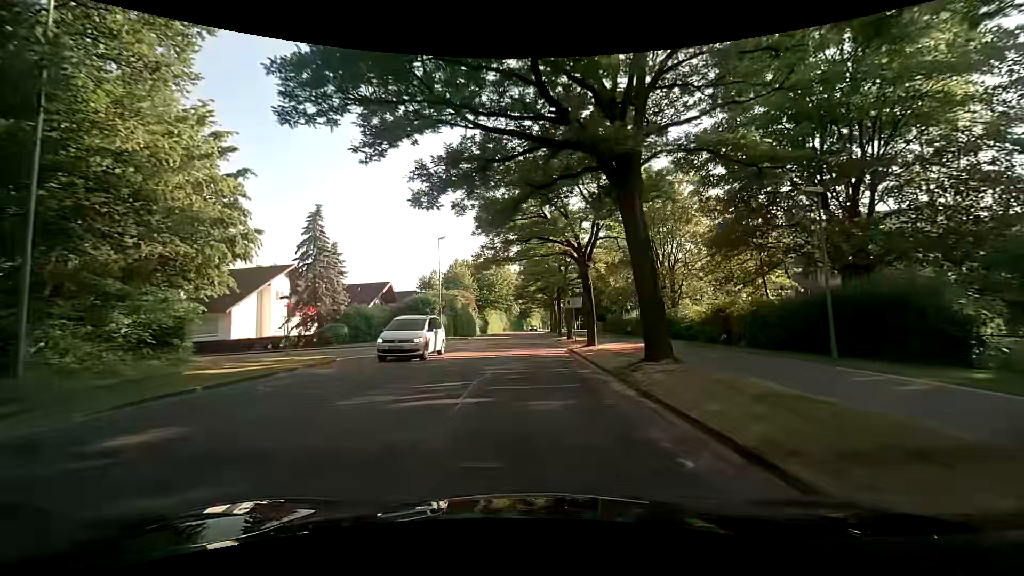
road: tertiary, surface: asphalt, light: Day
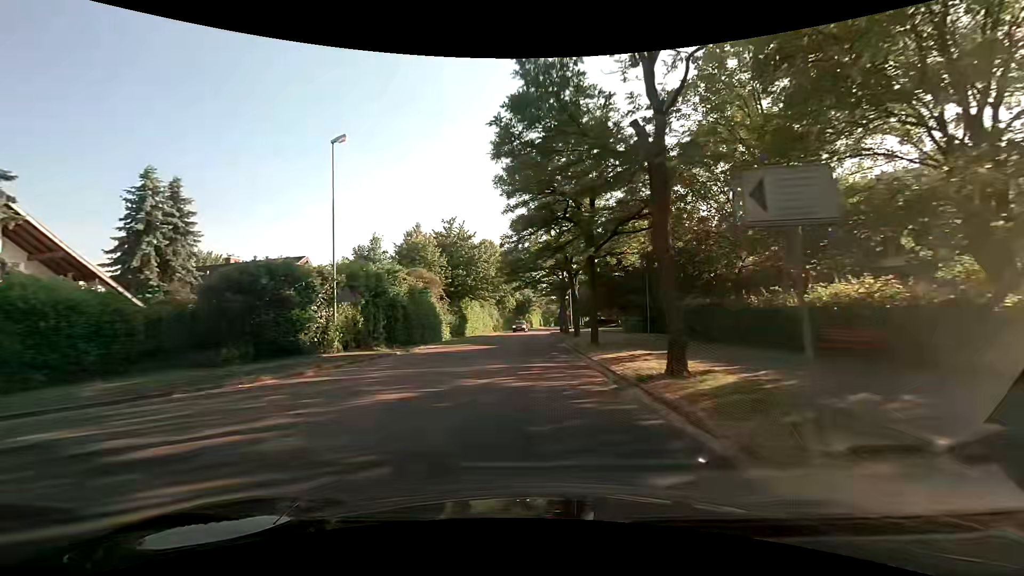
(-0.2, +27.1) m; 0°
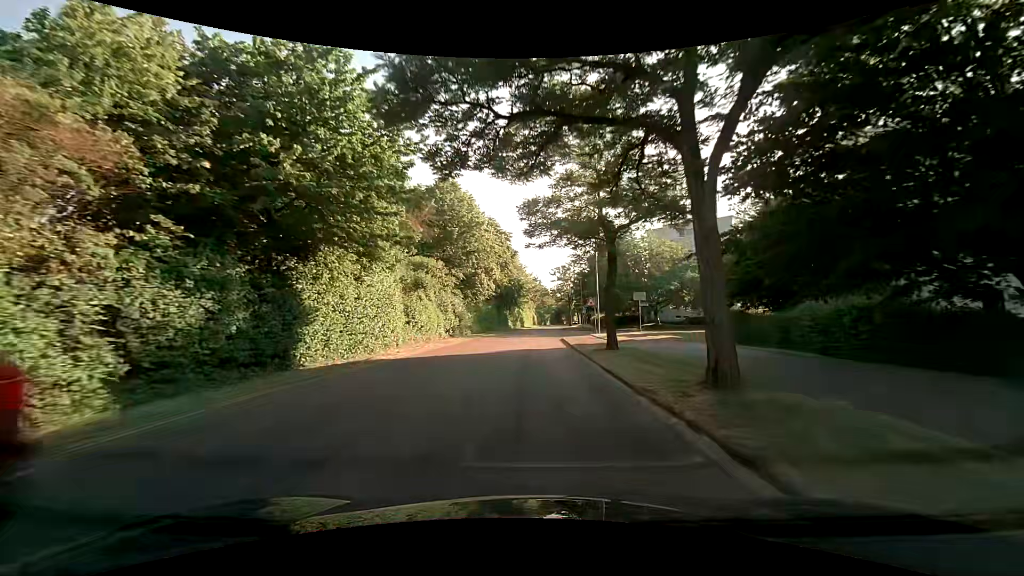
(+0.2, +36.5) m; +1°
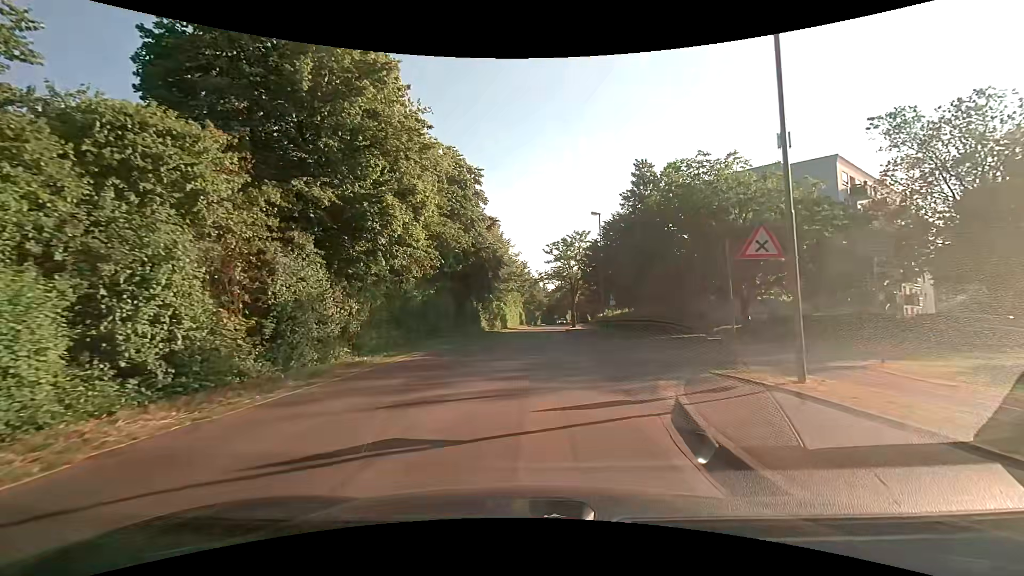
(+0.1, +29.9) m; +1°
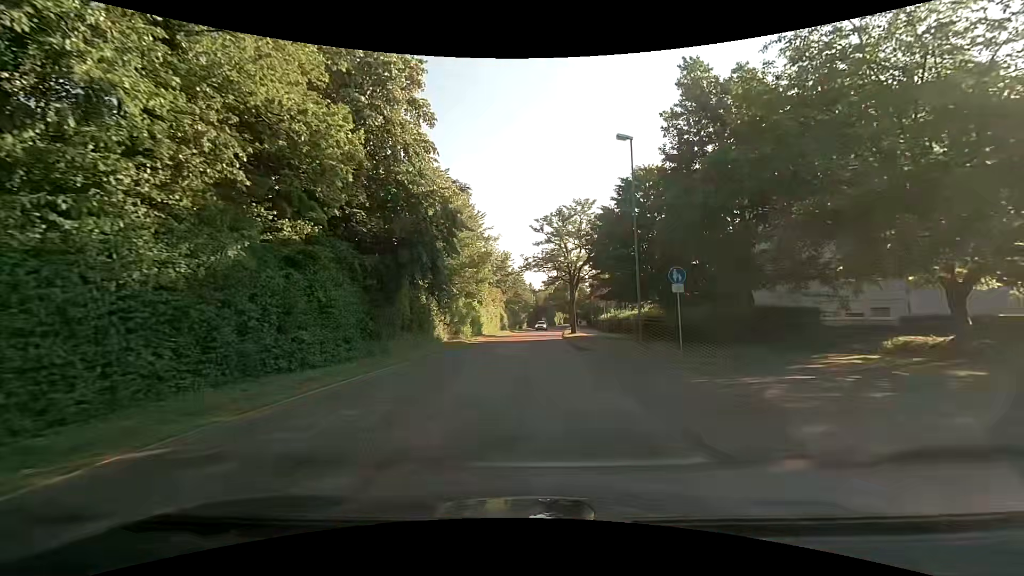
(+0.2, +19.2) m; +1°
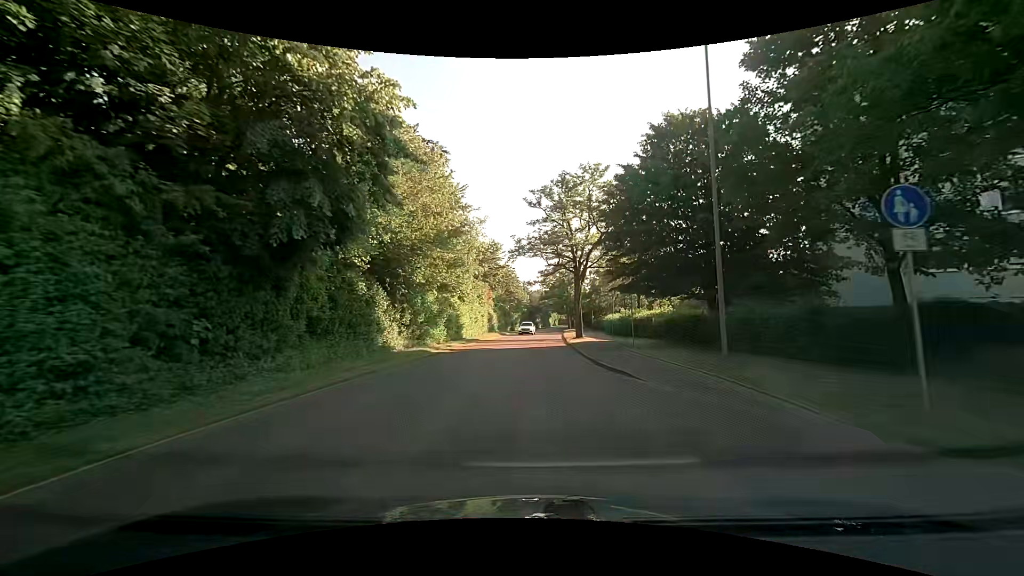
(+0.1, +11.2) m; +1°
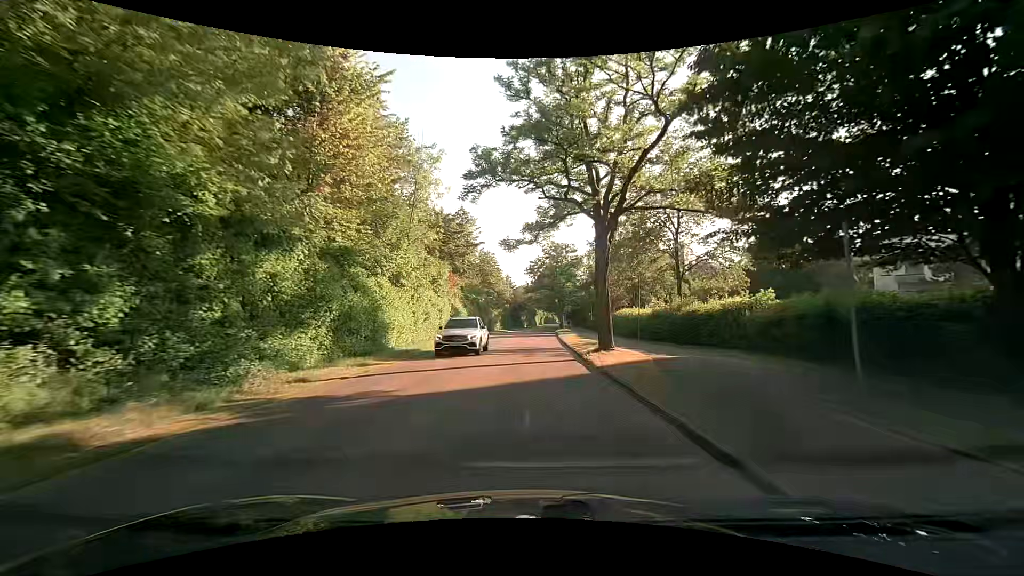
(+0.2, +18.8) m; +2°
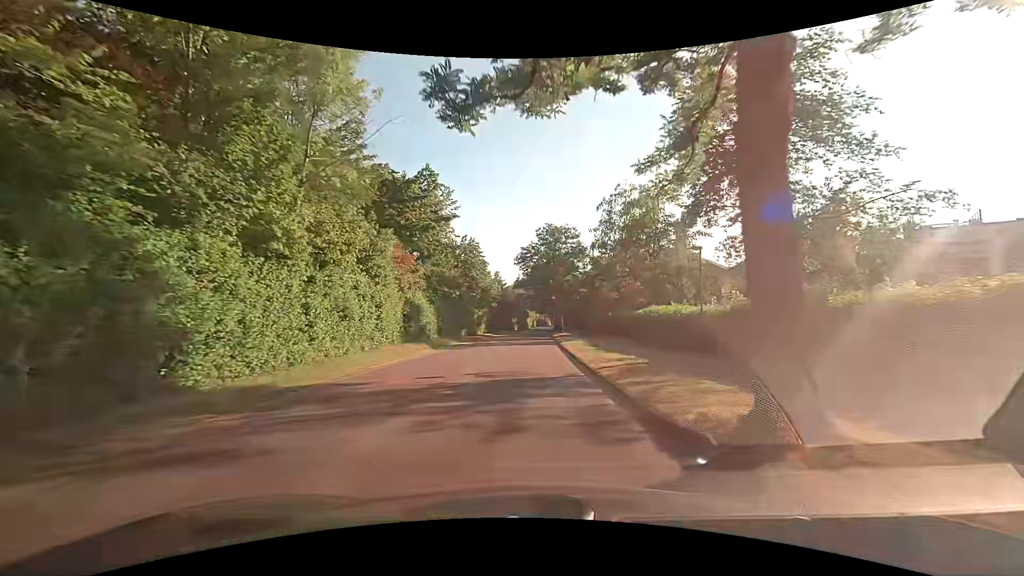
(-0.1, +13.7) m; 0°
(0, +10) (0, +20) (0, +30) (0, +40) (+1, +50) (+1, +60) (+1, +70) (+2, +80) (+2, +90) (+3, +100) m
